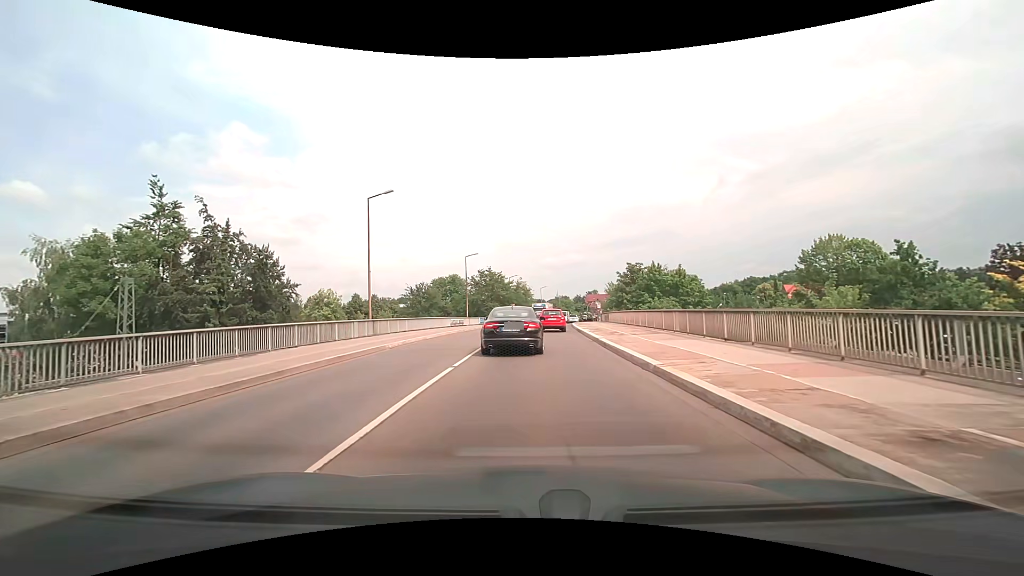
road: secondary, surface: asphalt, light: Day
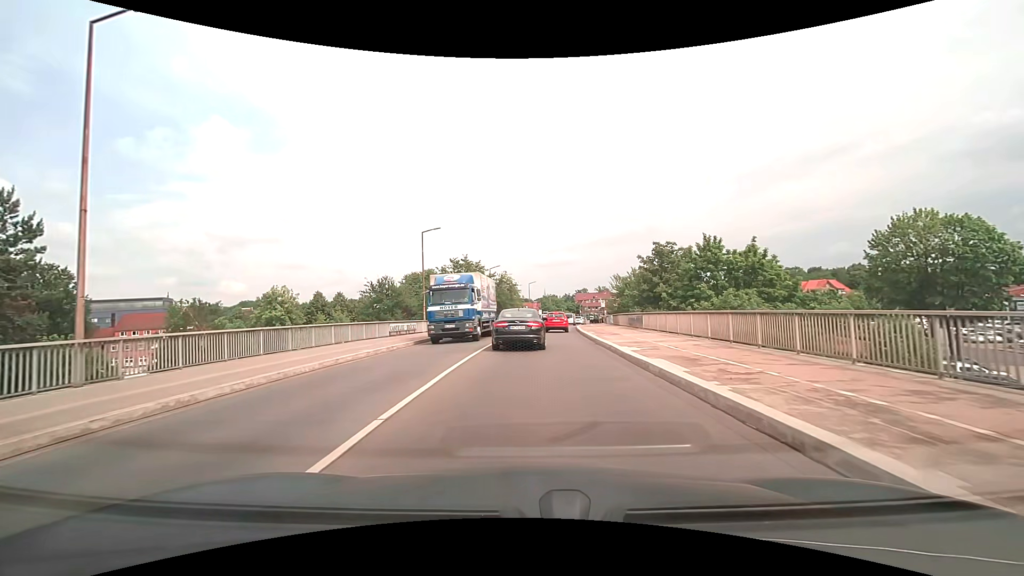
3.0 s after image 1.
(+0.3, +18.8) m; +2°
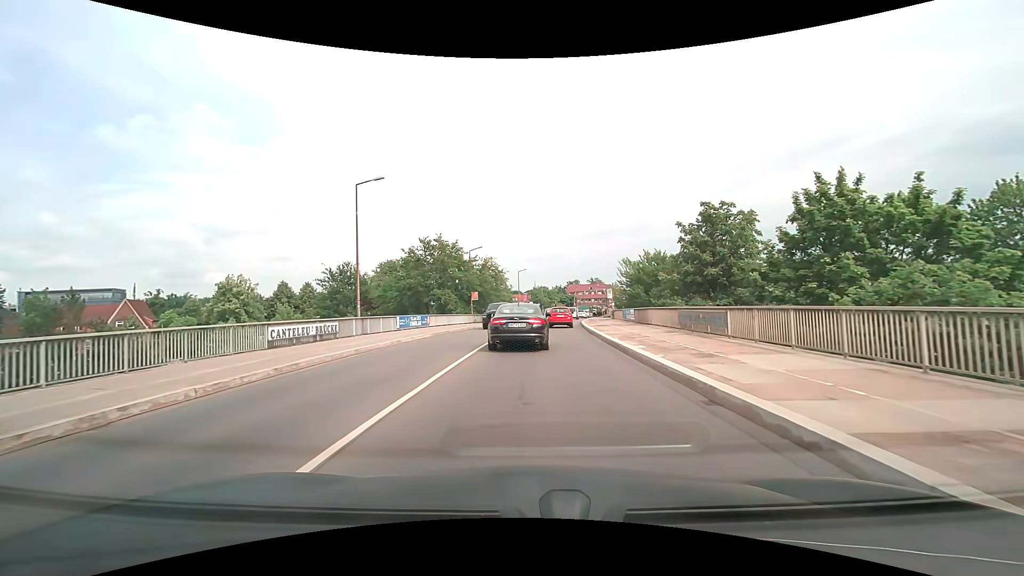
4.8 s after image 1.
(+0.2, +13.8) m; +1°
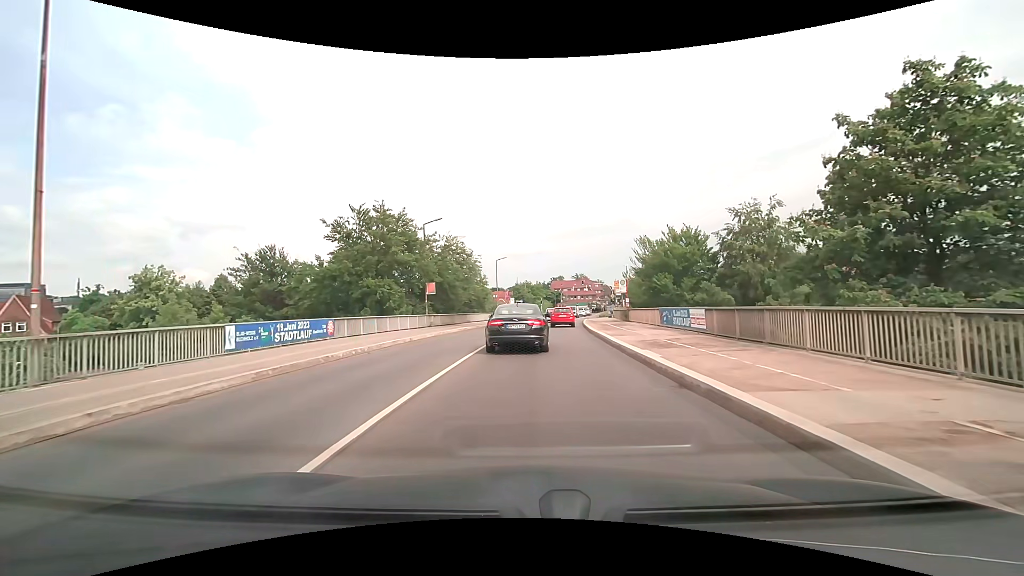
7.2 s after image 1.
(+0.3, +16.9) m; +2°
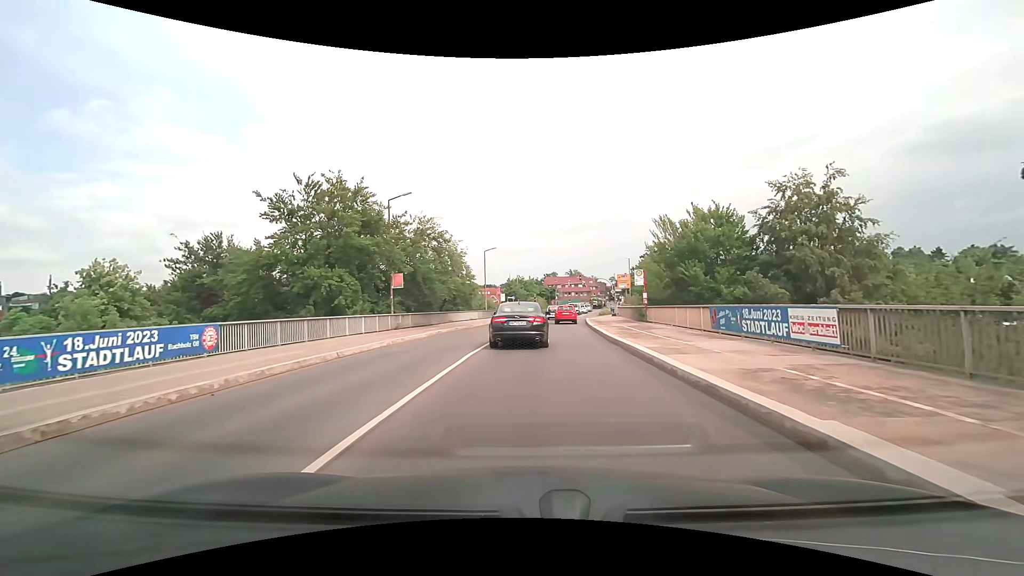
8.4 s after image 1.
(0.0, +8.2) m; +1°
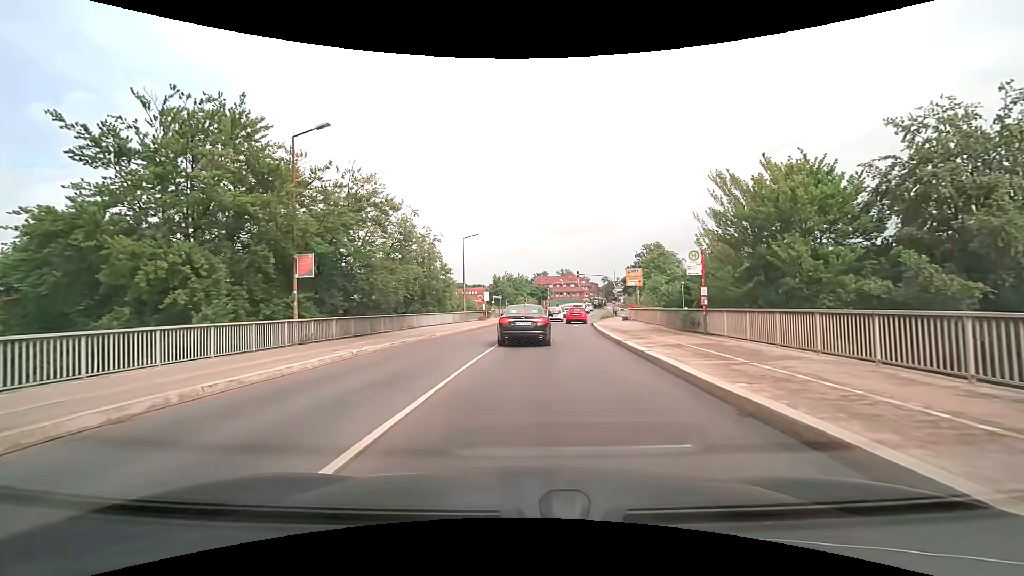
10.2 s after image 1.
(+0.1, +12.0) m; +1°
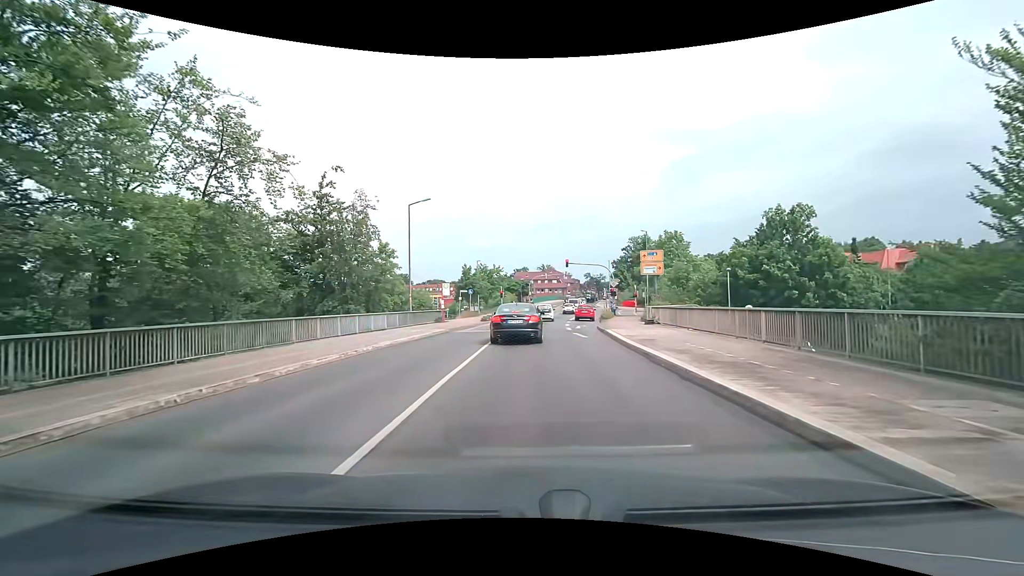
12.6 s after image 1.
(+0.3, +15.2) m; +2°
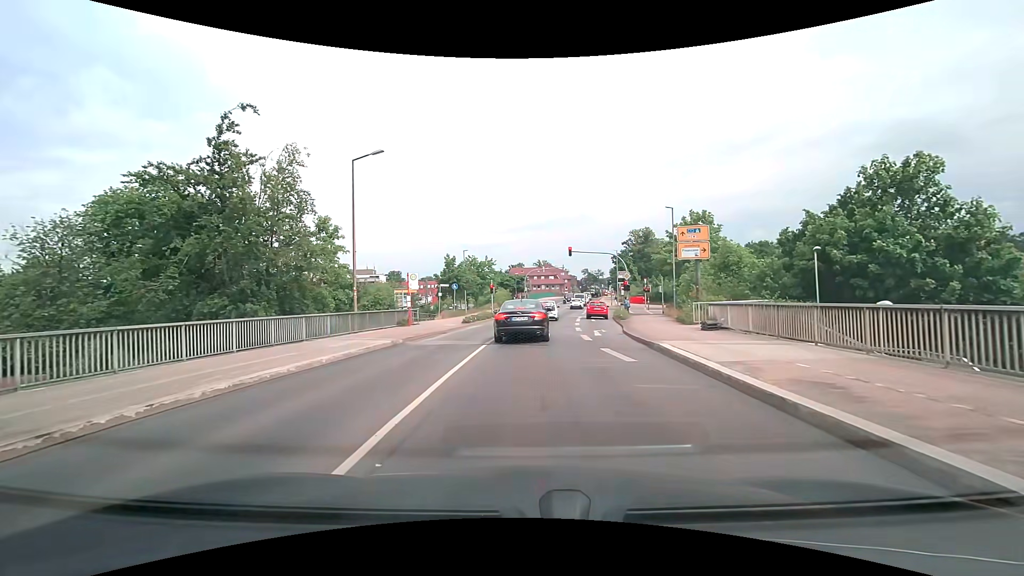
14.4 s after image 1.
(+0.1, +10.0) m; +1°
